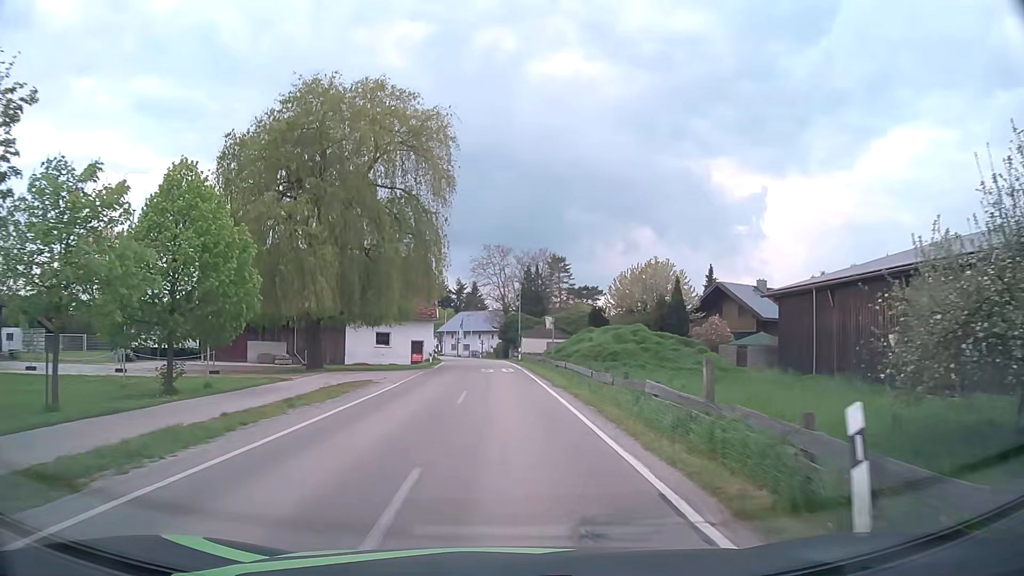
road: tertiary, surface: asphalt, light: Day
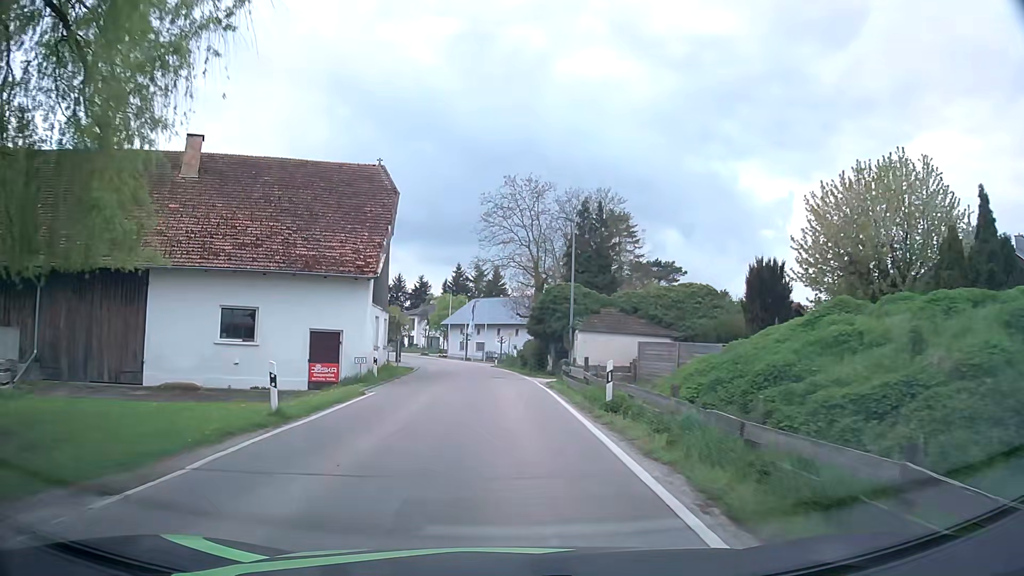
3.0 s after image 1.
(-0.6, +34.8) m; -2°
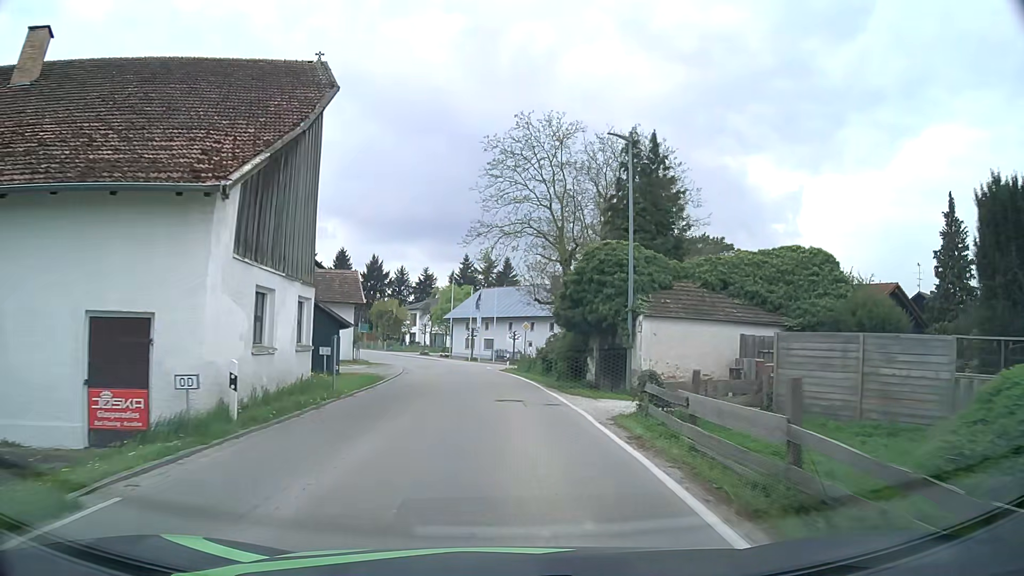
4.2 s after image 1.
(-0.1, +13.4) m; -1°
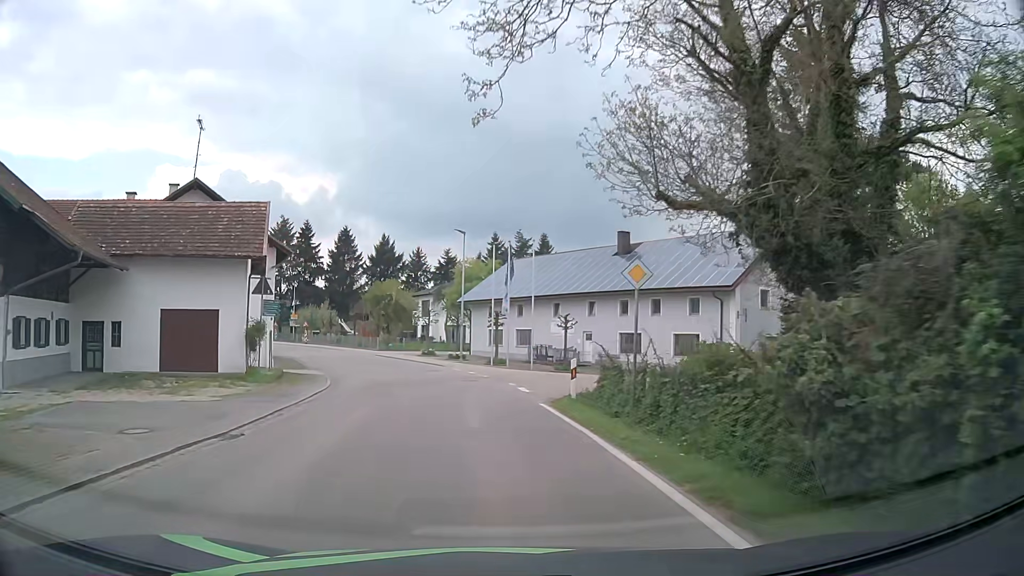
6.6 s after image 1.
(-0.6, +25.7) m; -4°
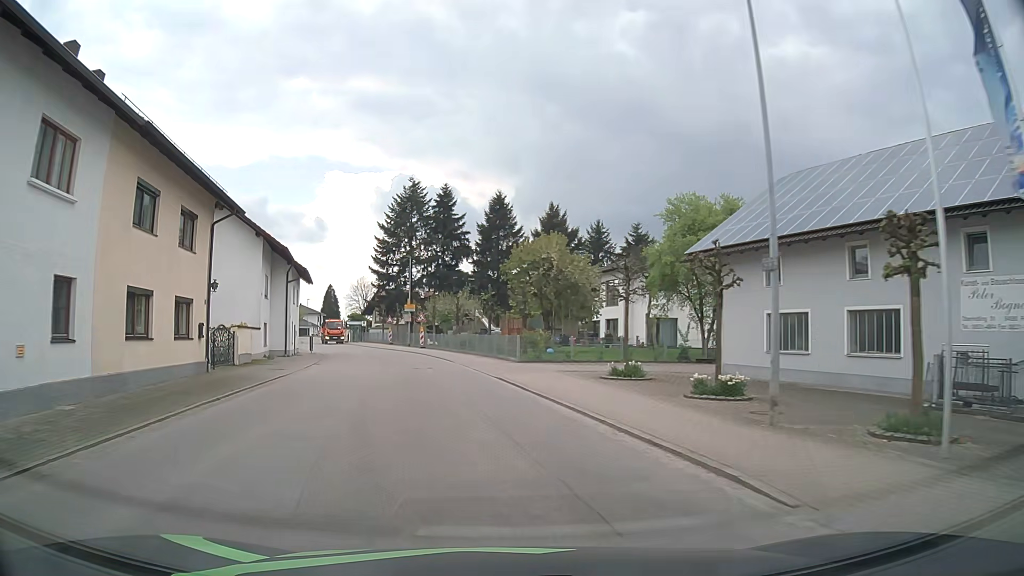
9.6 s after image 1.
(-3.4, +32.2) m; -15°
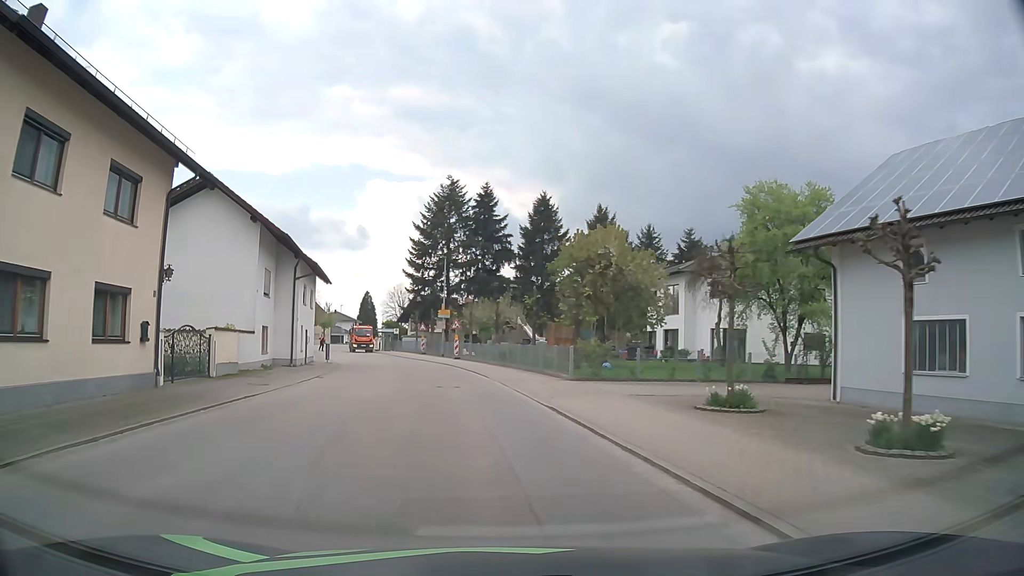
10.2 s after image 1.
(-0.2, +6.5) m; -3°
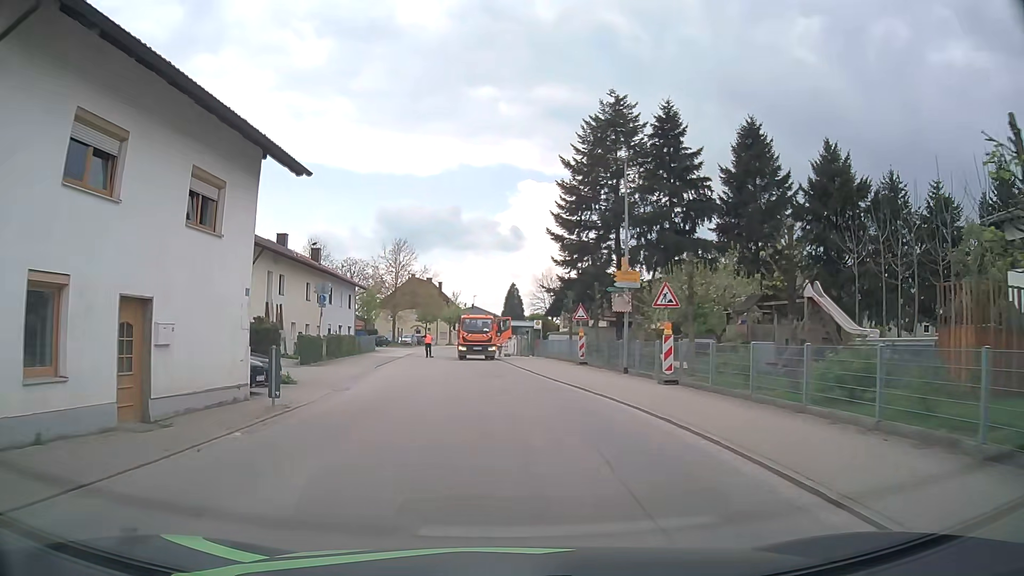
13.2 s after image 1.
(-3.4, +29.7) m; -13°
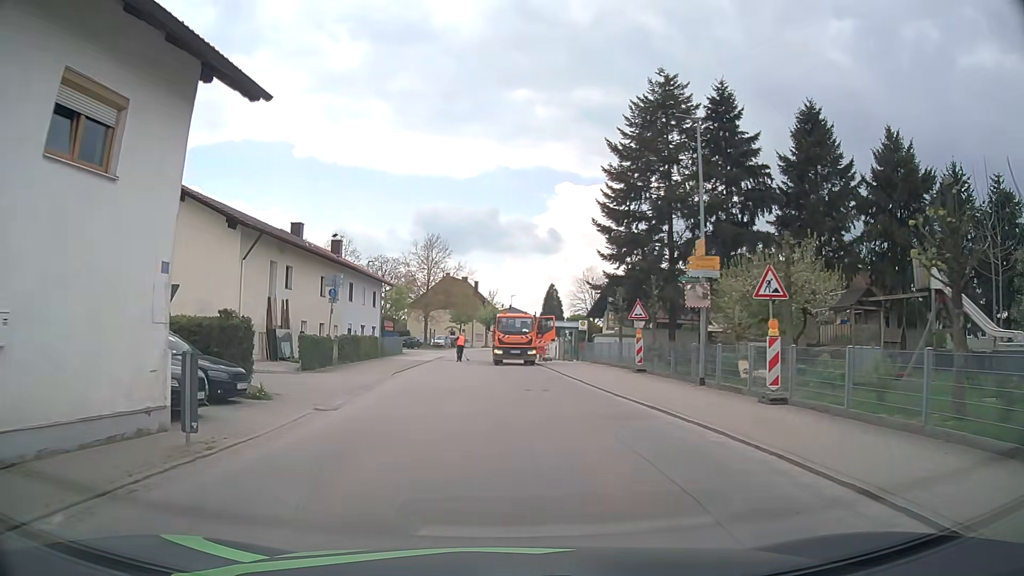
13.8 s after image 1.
(-0.2, +5.3) m; -3°
(-1, +10) (-1, +20) (-2, +30) (-3, +40) (-2, +50) (0, +60) (+1, +70) (+2, +79) (+5, +89) (+7, +99) m
